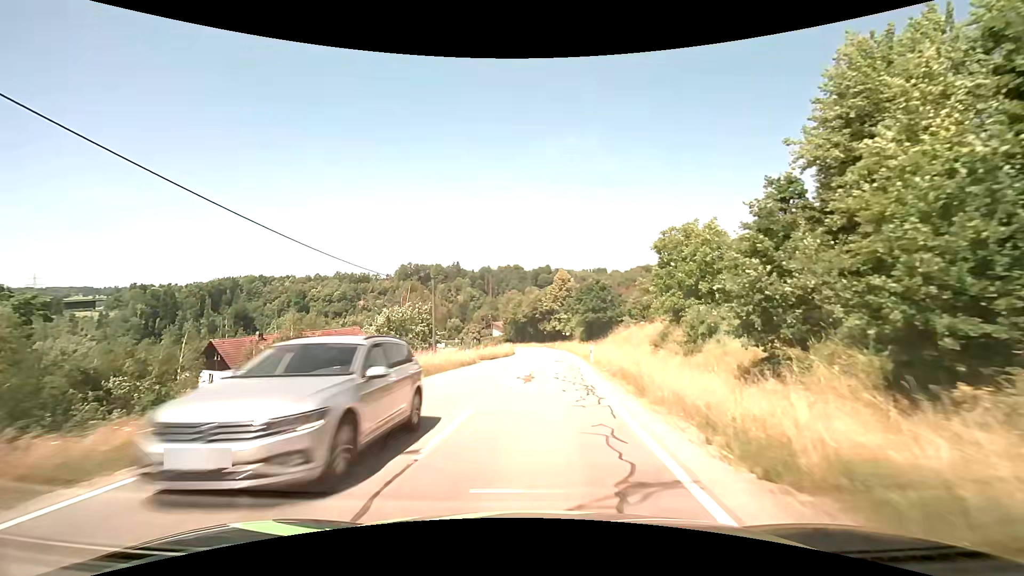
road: tertiary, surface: asphalt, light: Day
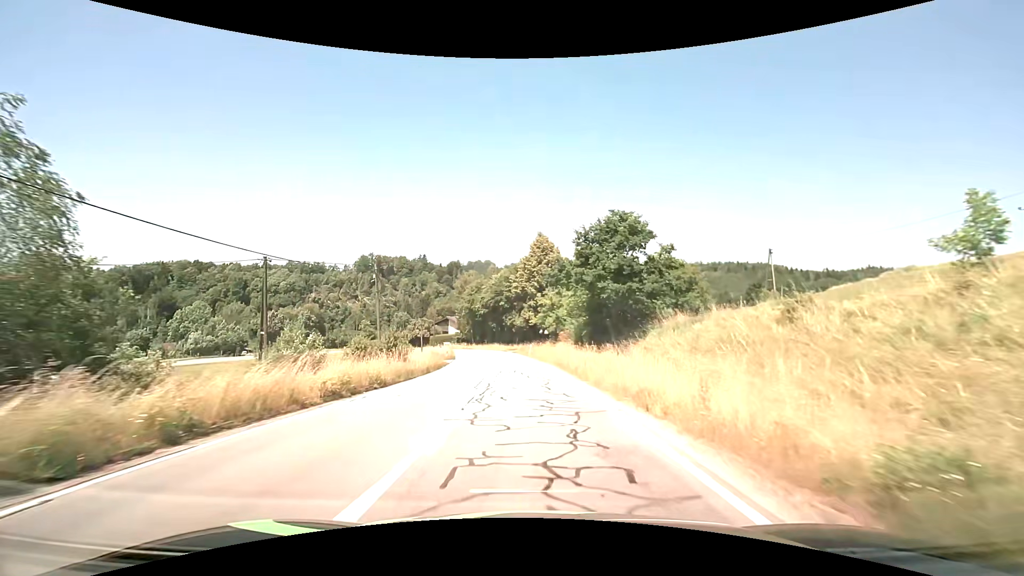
(+1.4, +38.4) m; +3°
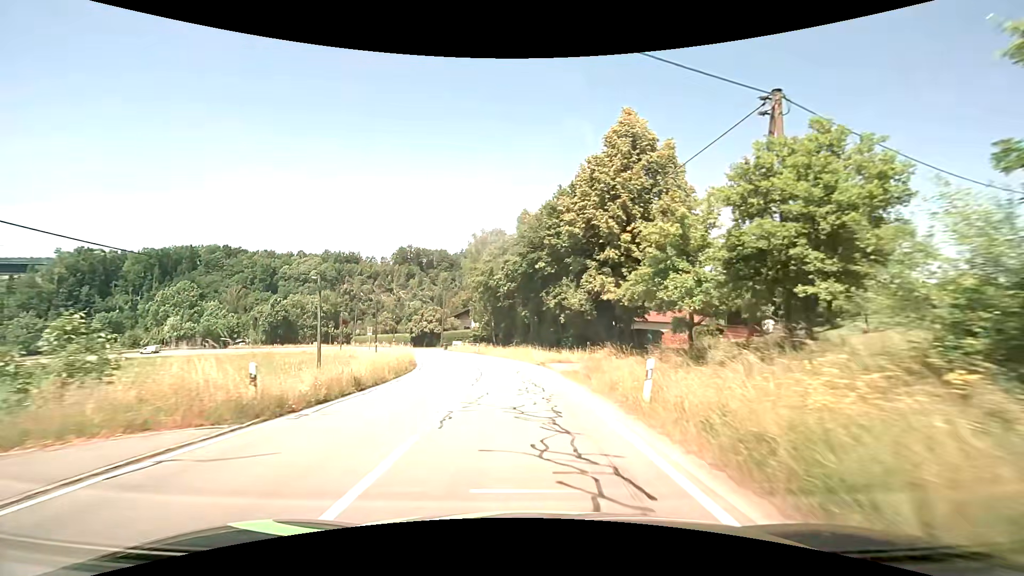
(-1.3, +38.4) m; -5°
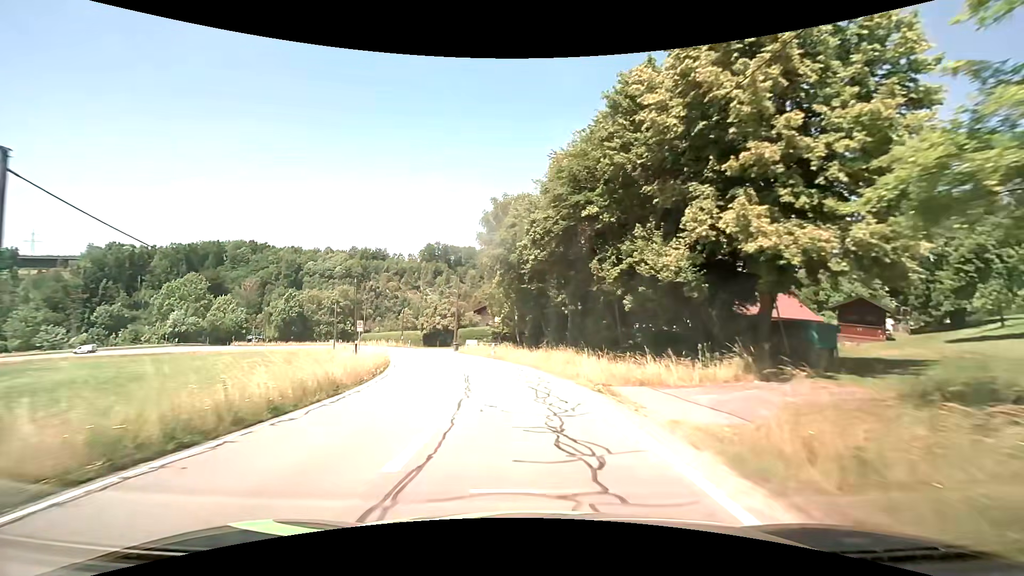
(-0.4, +15.3) m; -3°
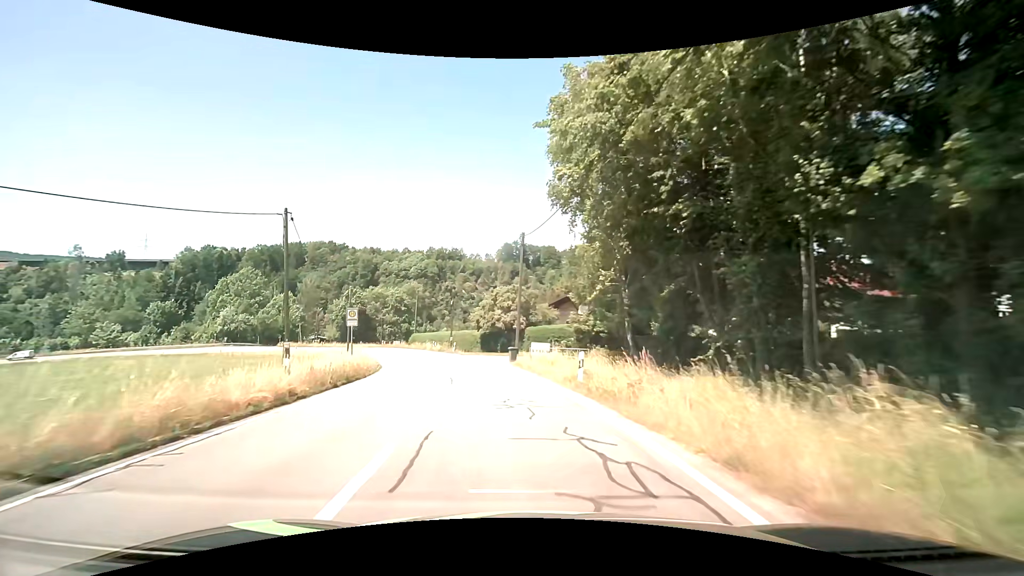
(-1.7, +22.5) m; -10°
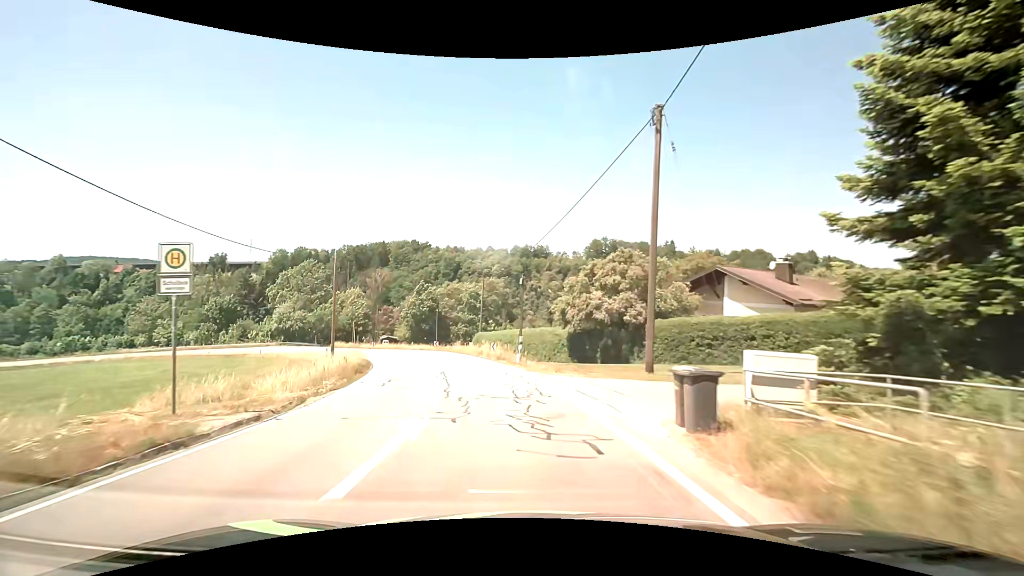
(-1.7, +22.0) m; -9°
(0, +10) (-2, +20) (-4, +30) (-6, +39) (-10, +49) (-14, +58) (-19, +66) (-25, +74) (-32, +82) (-40, +88) m
